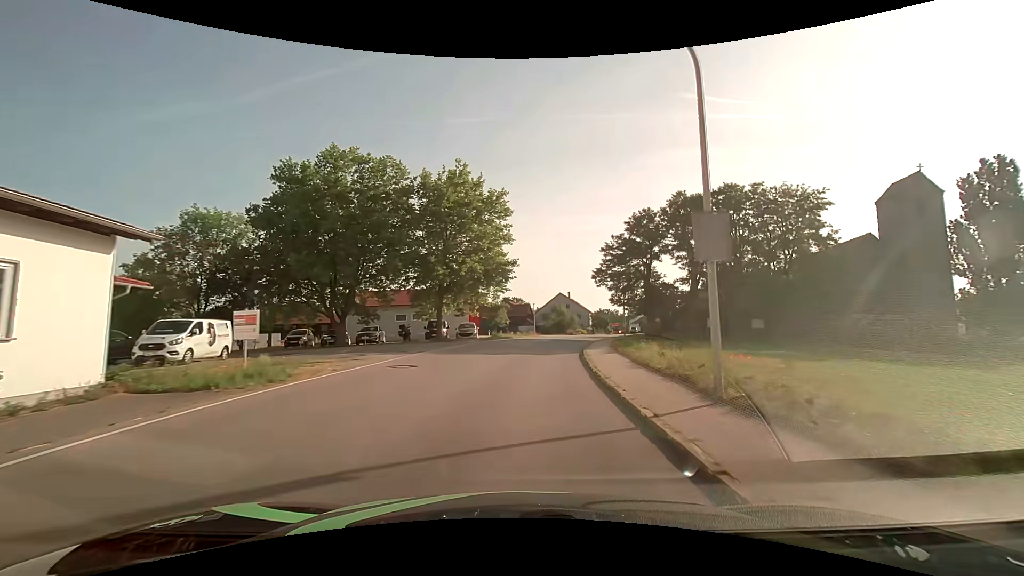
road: secondary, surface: asphalt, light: Day
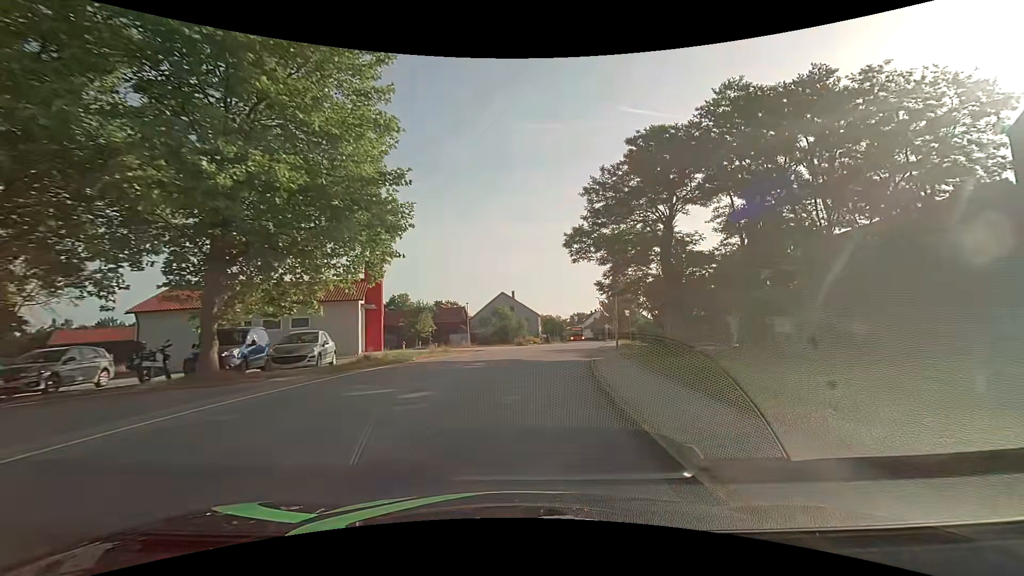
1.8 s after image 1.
(+1.3, +22.7) m; +7°
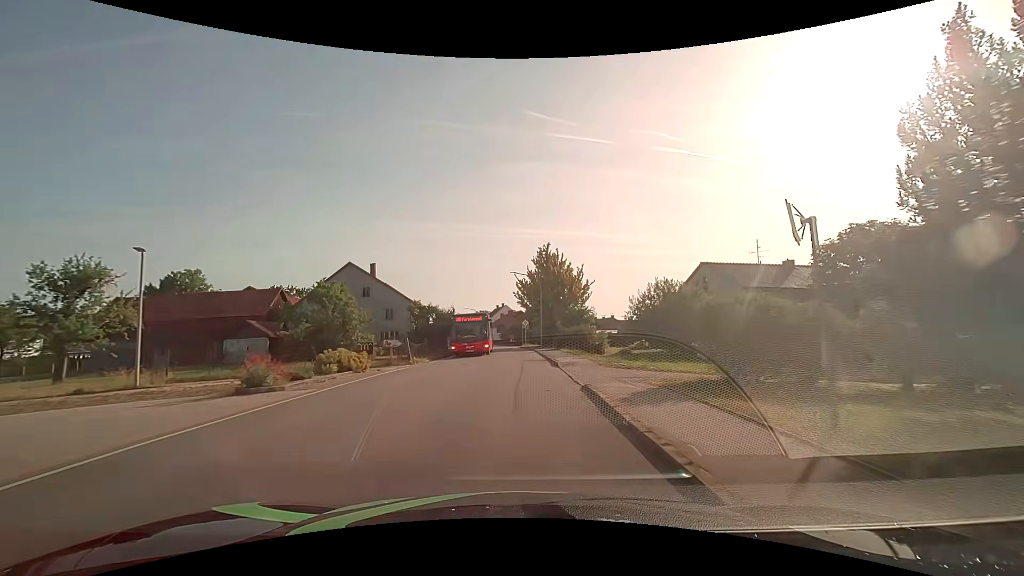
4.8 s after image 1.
(+4.1, +37.5) m; +11°
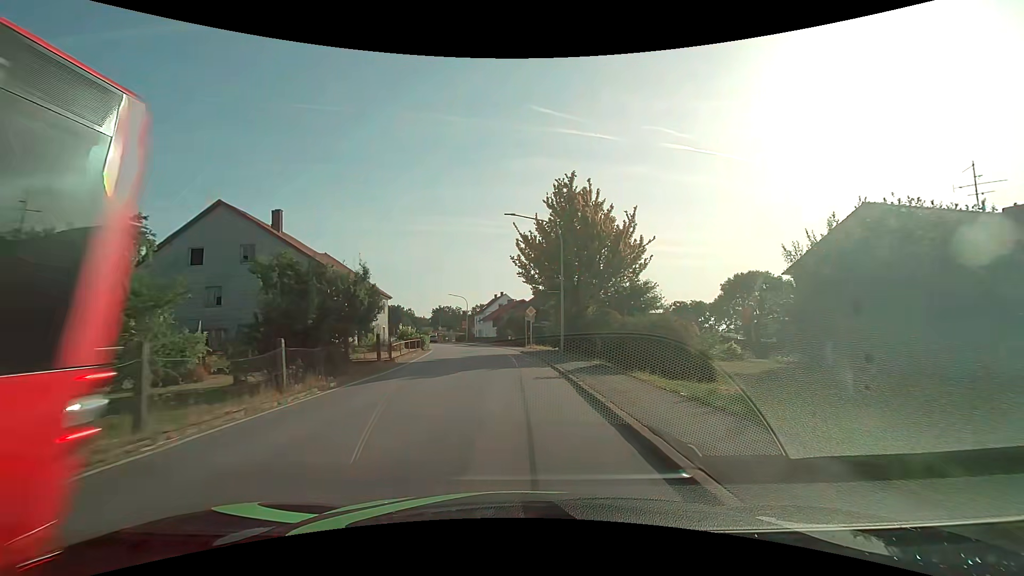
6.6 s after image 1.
(+0.2, +23.0) m; 0°
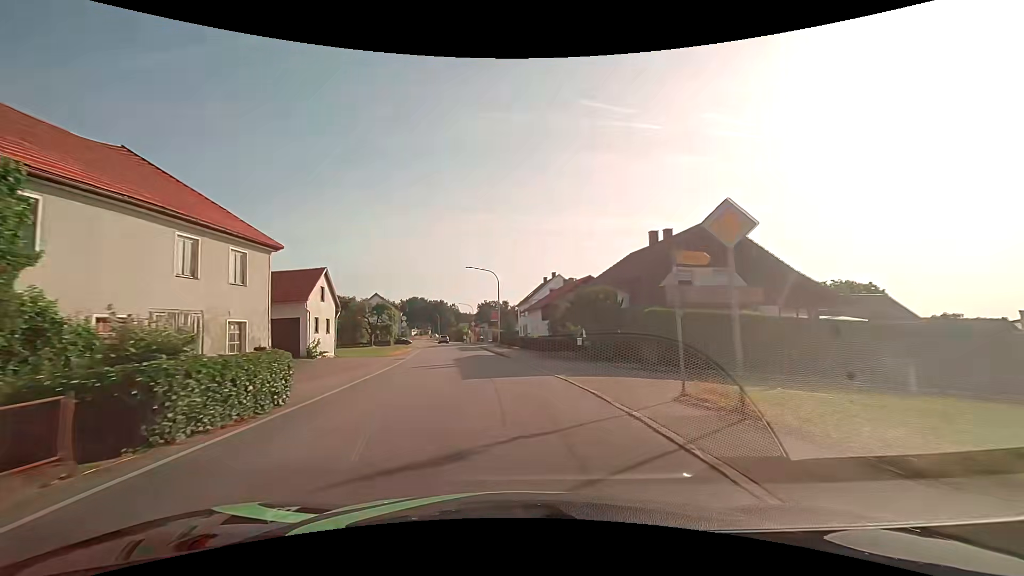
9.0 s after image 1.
(-1.2, +30.8) m; -6°
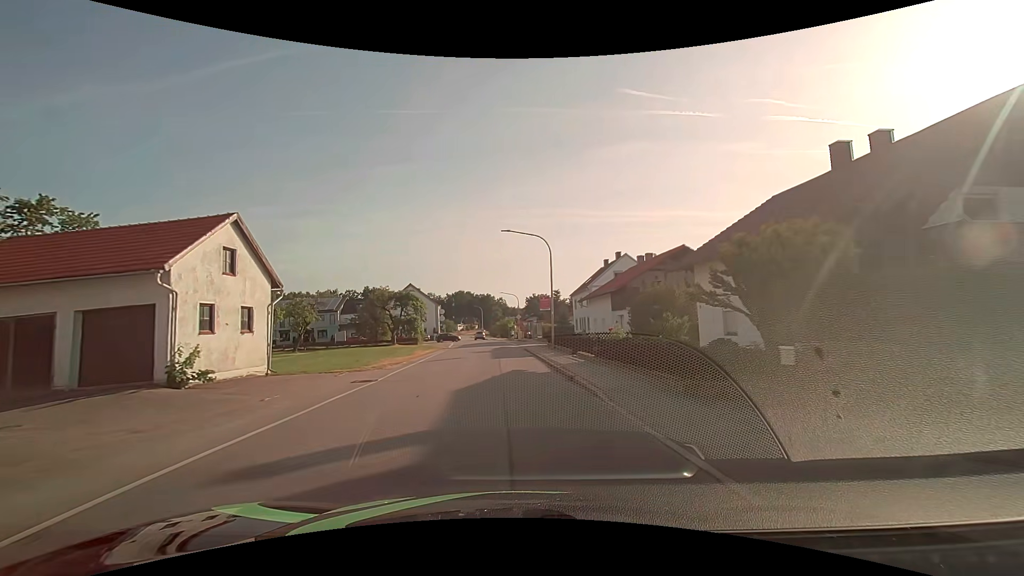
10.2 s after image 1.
(-0.7, +15.4) m; -6°
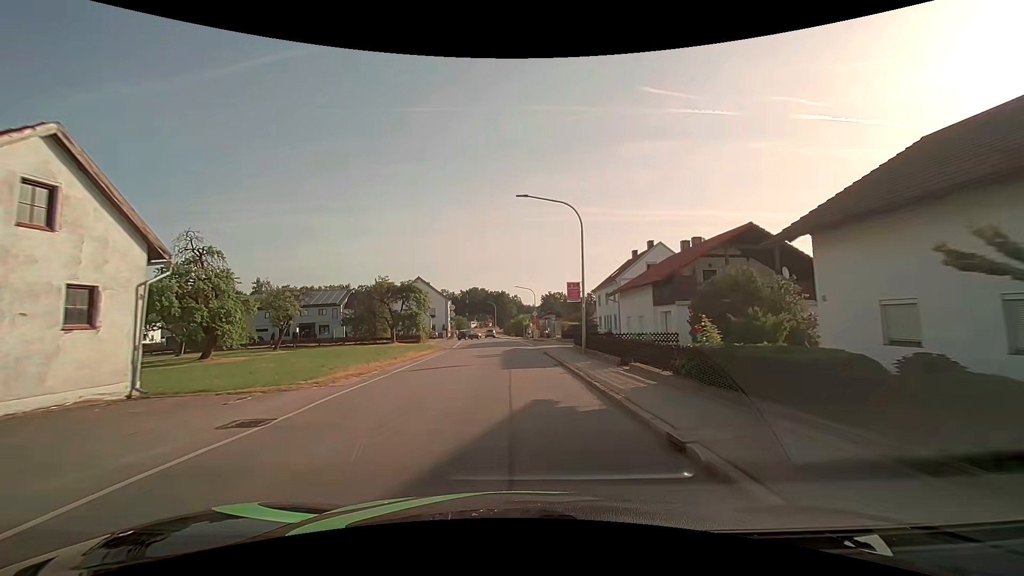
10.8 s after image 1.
(-0.2, +7.7) m; -2°
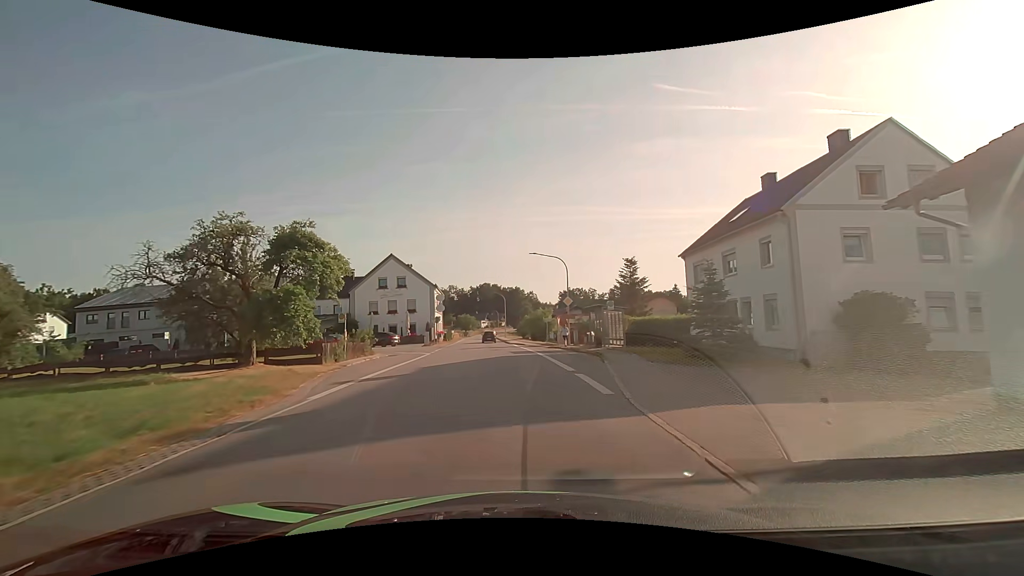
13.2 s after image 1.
(-0.1, +30.8) m; -2°
(0, +10) (0, +20) (-1, +30) (-1, +40) (-2, +50) (-3, +60) (-4, +70) (-4, +80) (-5, +90) (-6, +100) m
